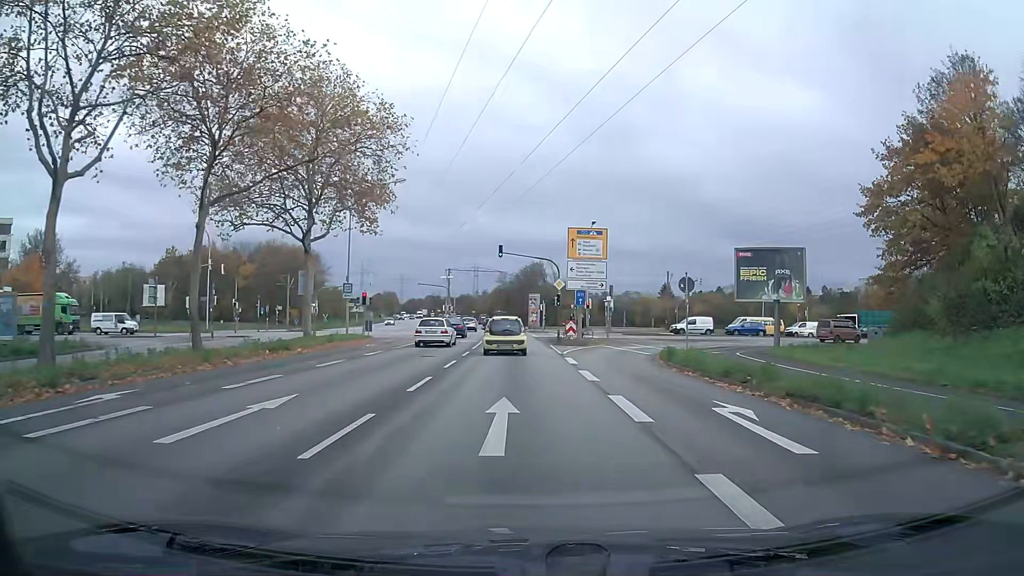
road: primary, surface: asphalt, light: Day
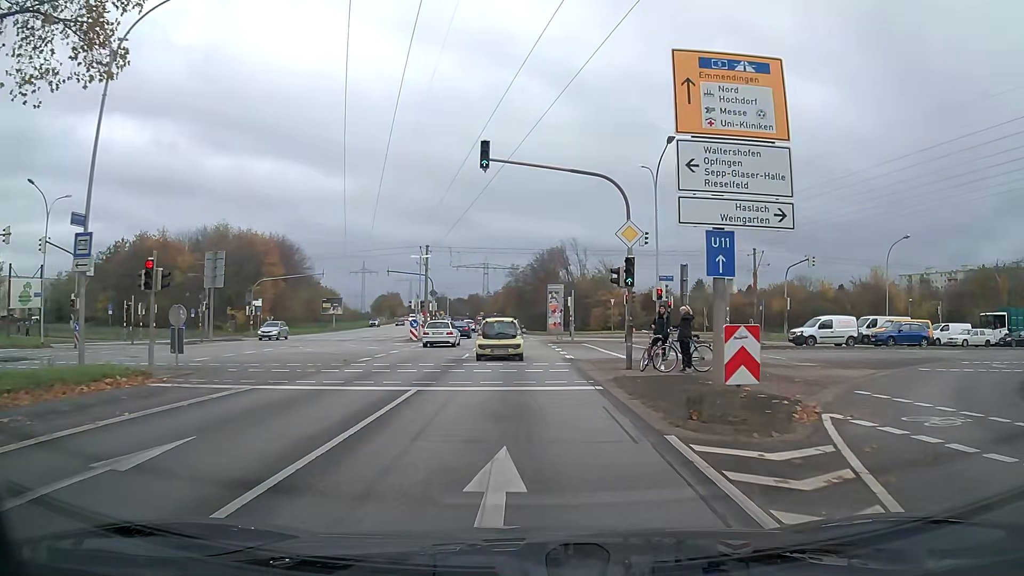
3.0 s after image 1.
(-0.3, +27.8) m; -1°
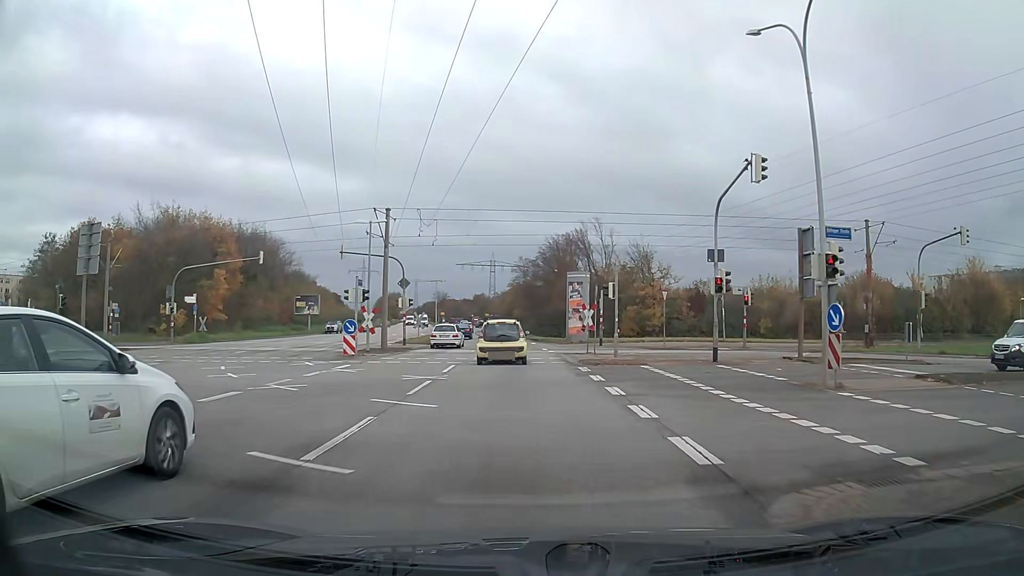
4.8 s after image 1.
(-0.1, +18.5) m; -1°
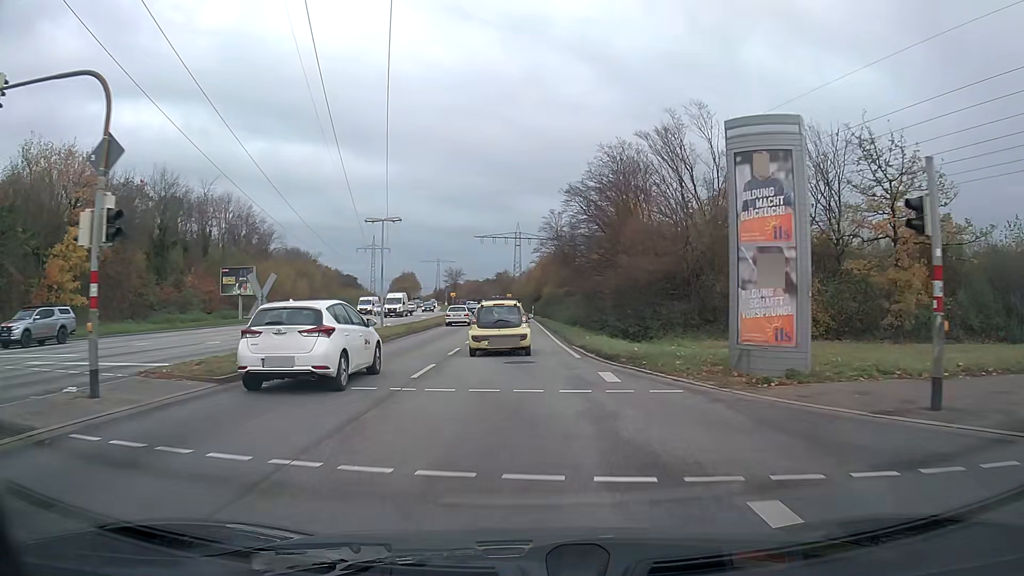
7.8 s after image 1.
(-0.6, +33.4) m; -2°
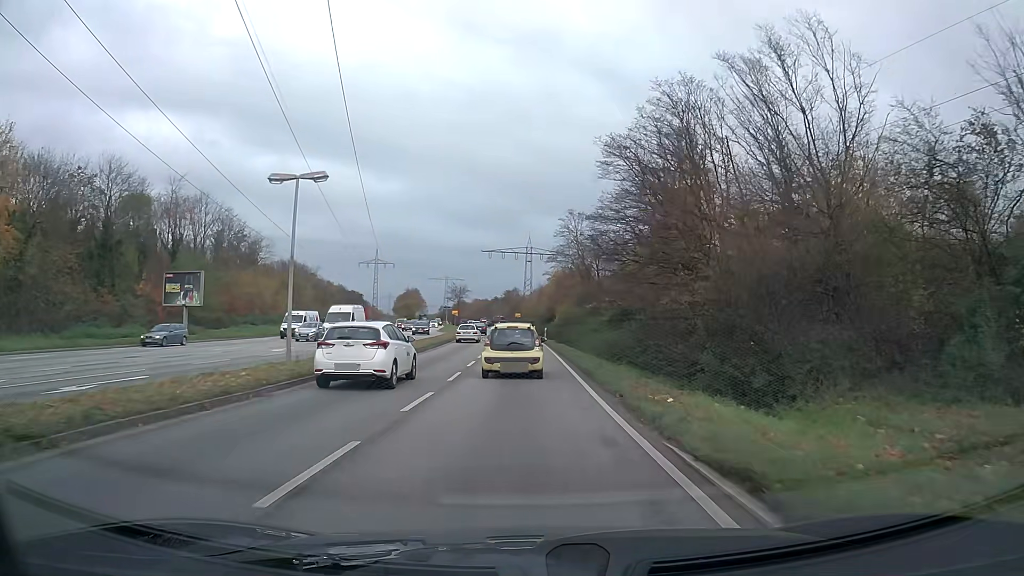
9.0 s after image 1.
(-0.2, +13.8) m; -1°
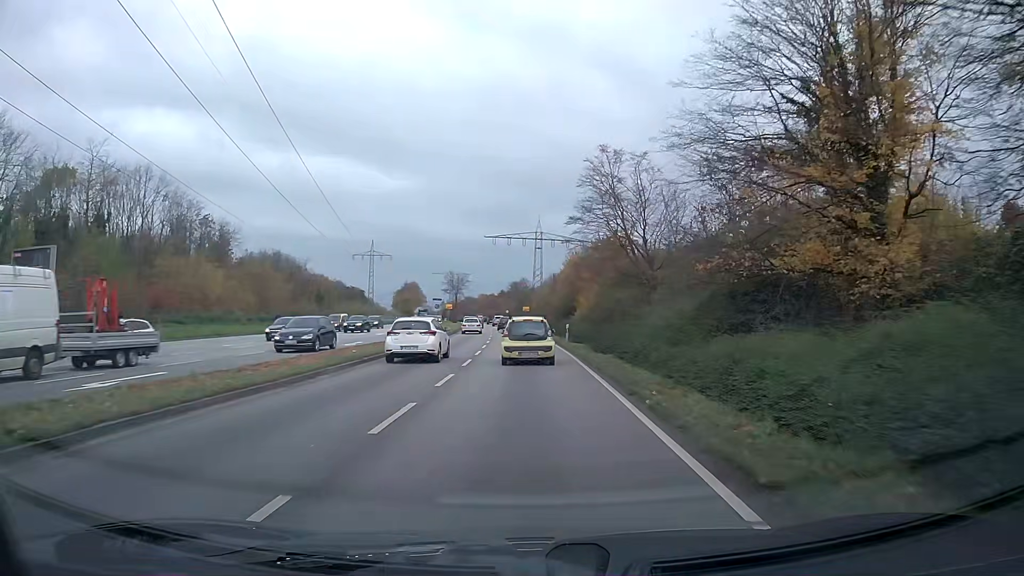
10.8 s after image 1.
(-0.1, +21.0) m; -1°
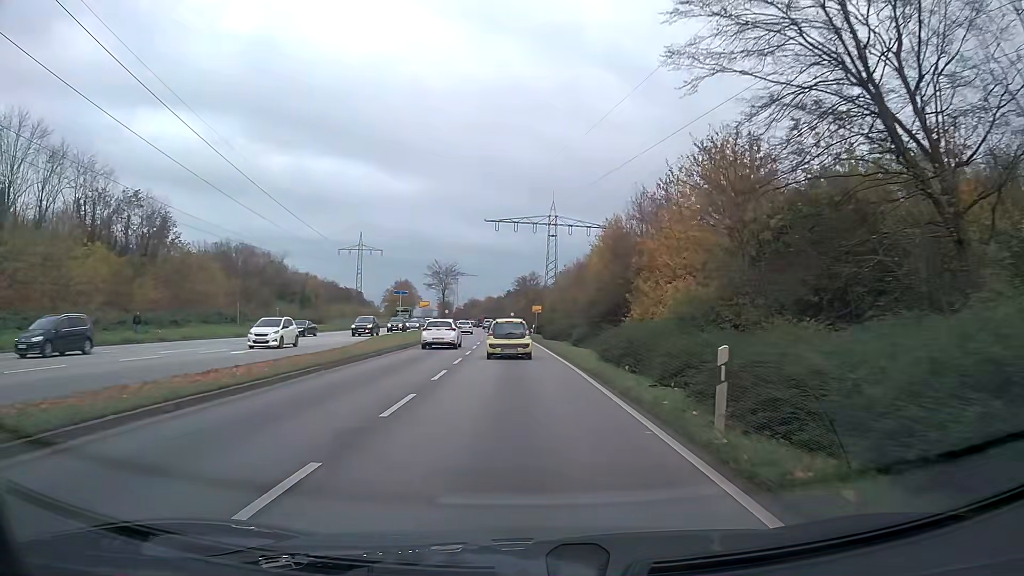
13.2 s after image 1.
(-0.2, +29.2) m; -1°
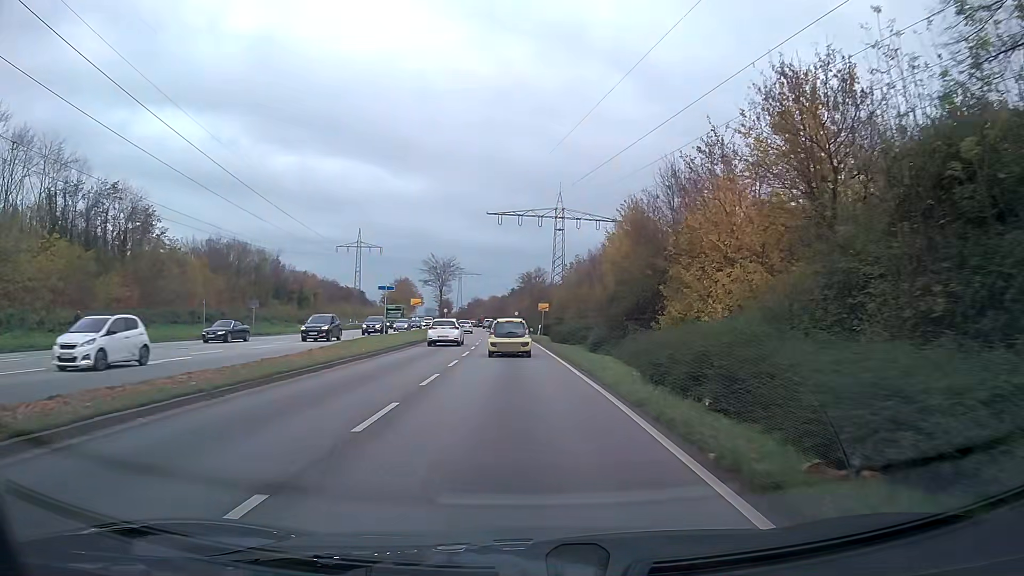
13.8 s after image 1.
(0.0, +7.5) m; 0°
(0, +10) (0, +20) (-1, +30) (-1, +40) (-2, +50) (-2, +60) (-3, +70) (-4, +80) (-5, +90) (-5, +100) m
